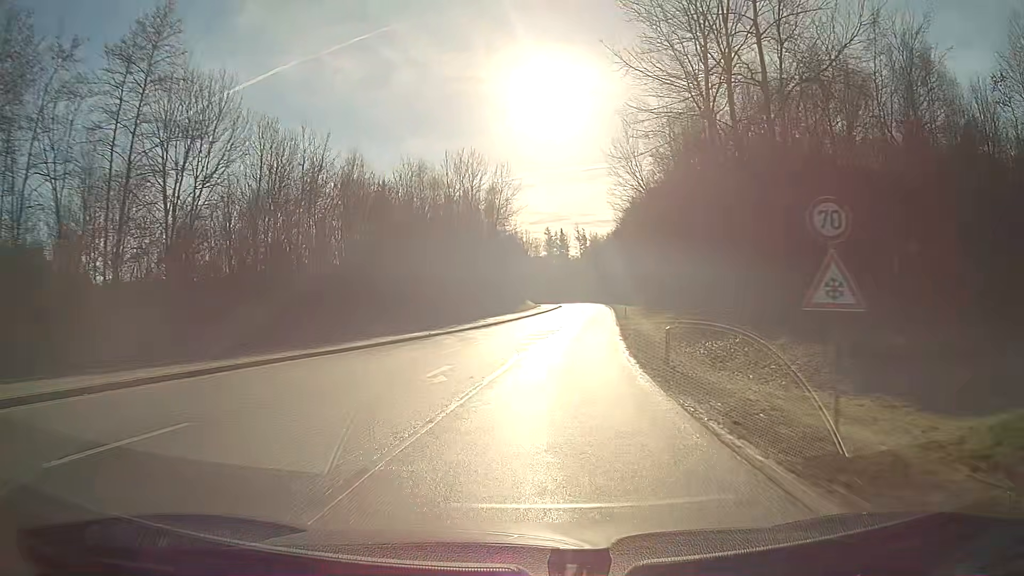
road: secondary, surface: asphalt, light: Day
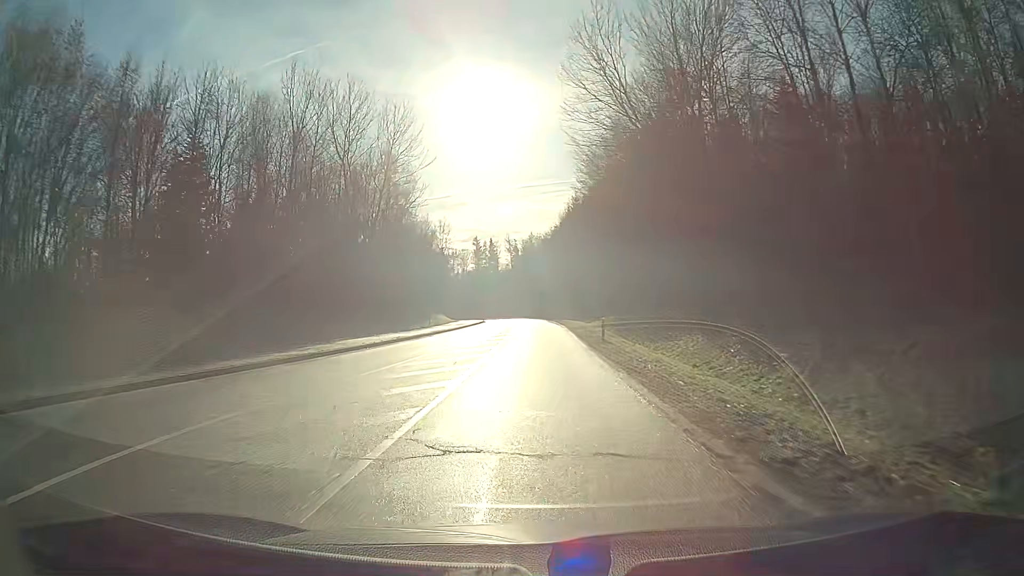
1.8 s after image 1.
(+1.7, +30.7) m; +5°
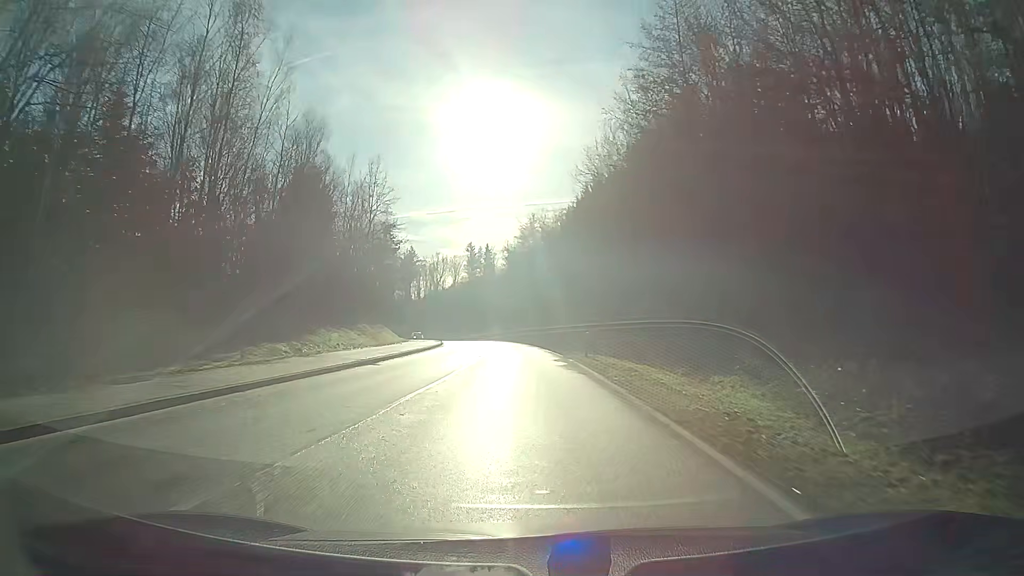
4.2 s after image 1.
(0.0, +42.6) m; 0°
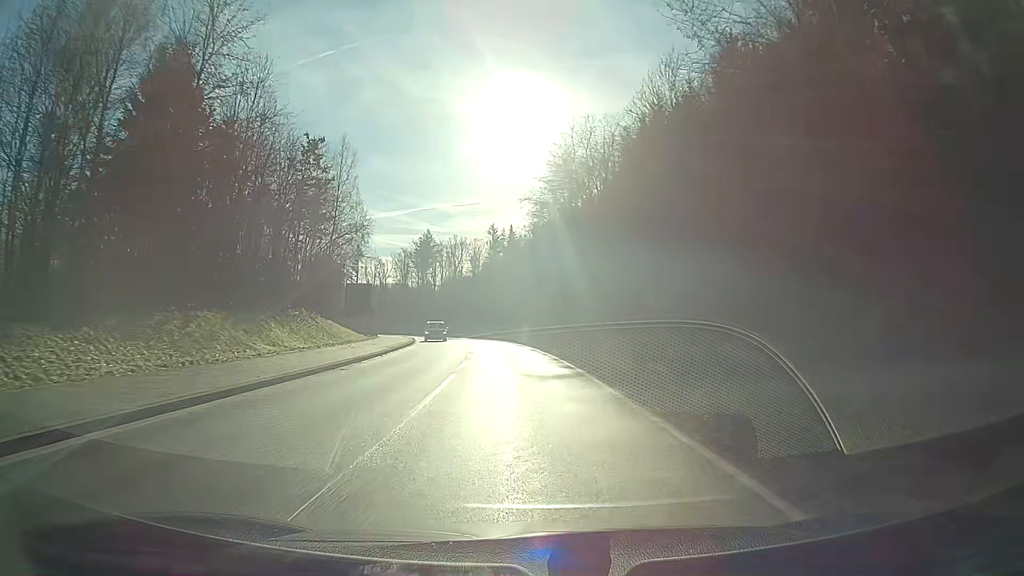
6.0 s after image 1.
(-0.7, +31.9) m; -3°
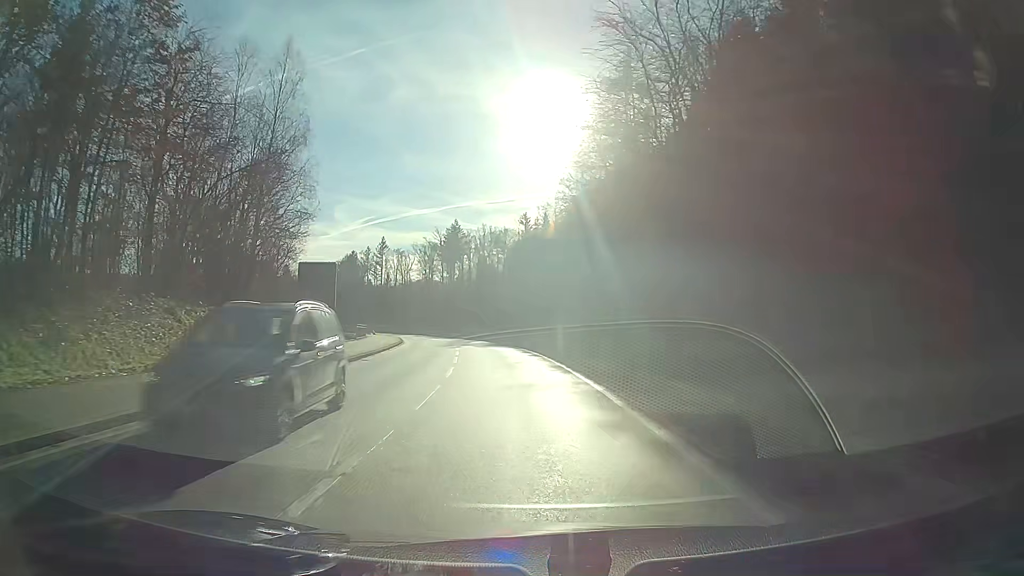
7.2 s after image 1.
(-0.5, +21.2) m; -3°
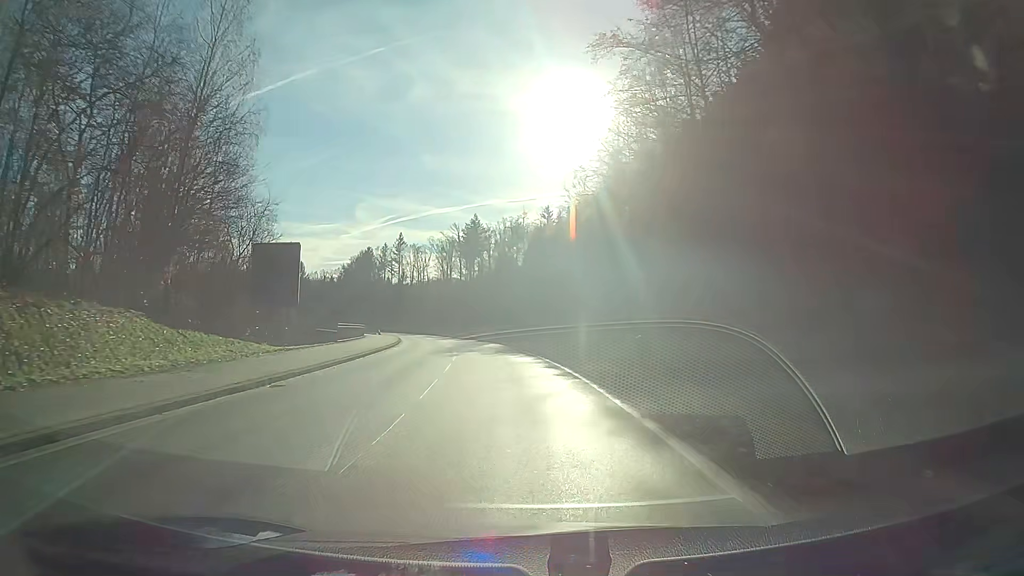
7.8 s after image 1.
(-0.2, +10.6) m; -2°
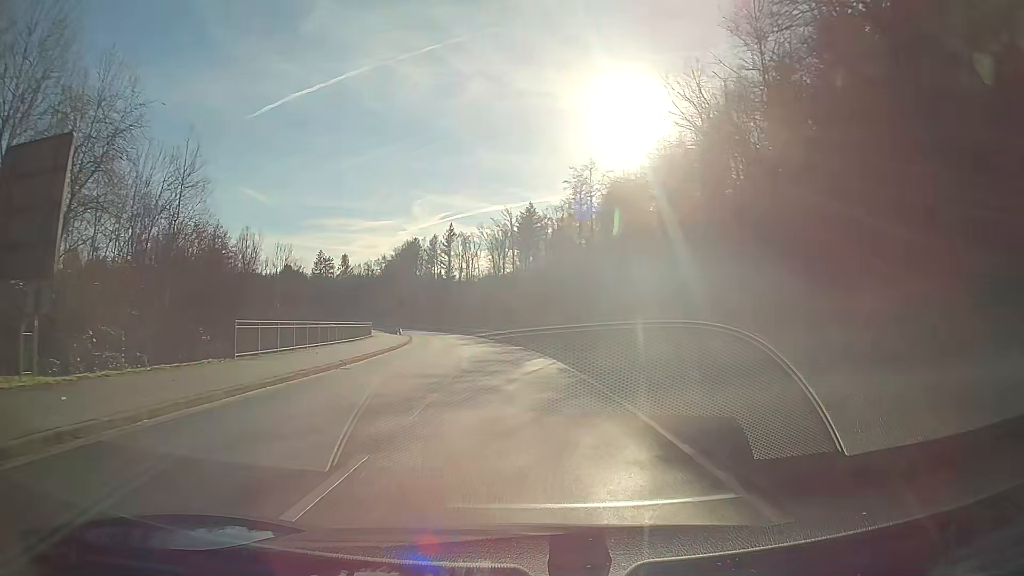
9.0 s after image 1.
(-0.9, +21.3) m; -4°
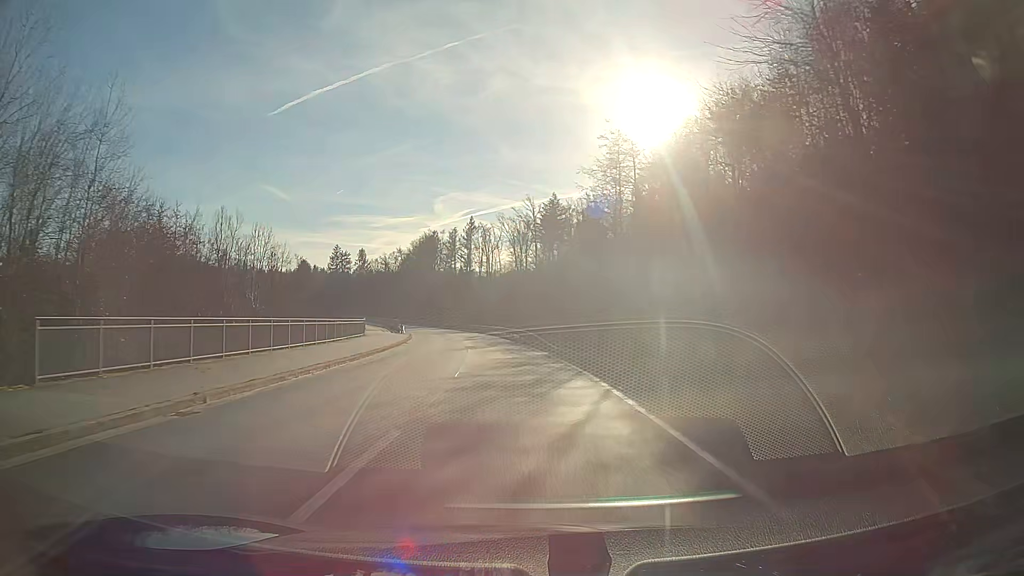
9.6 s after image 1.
(-0.2, +10.7) m; -2°
